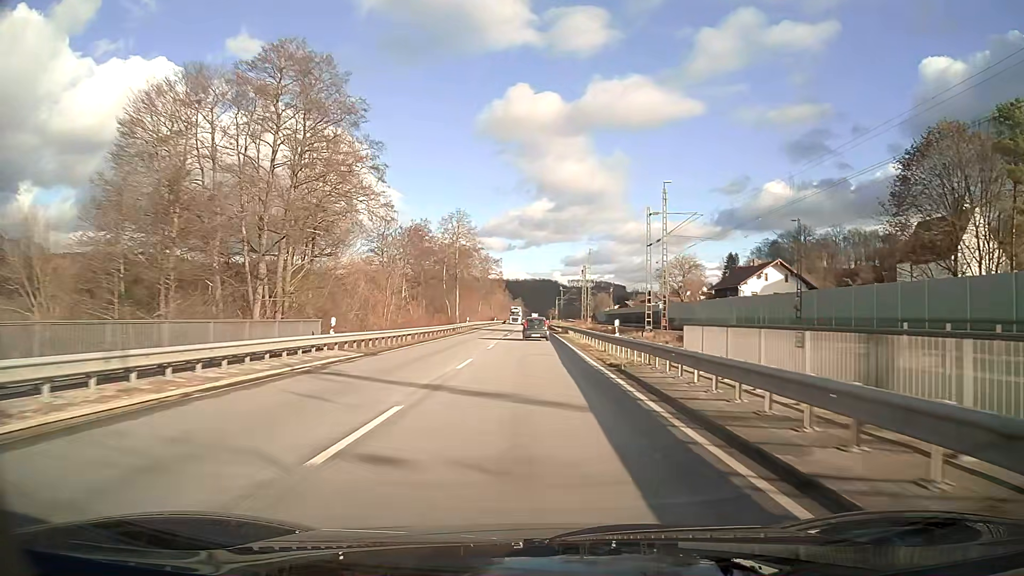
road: primary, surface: asphalt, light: Day
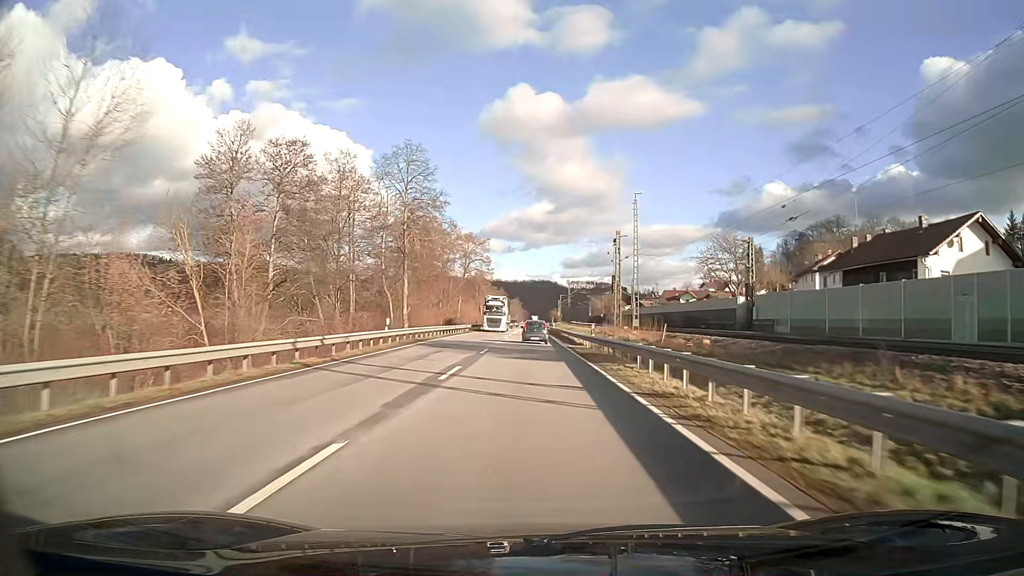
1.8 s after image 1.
(0.0, +39.4) m; 0°
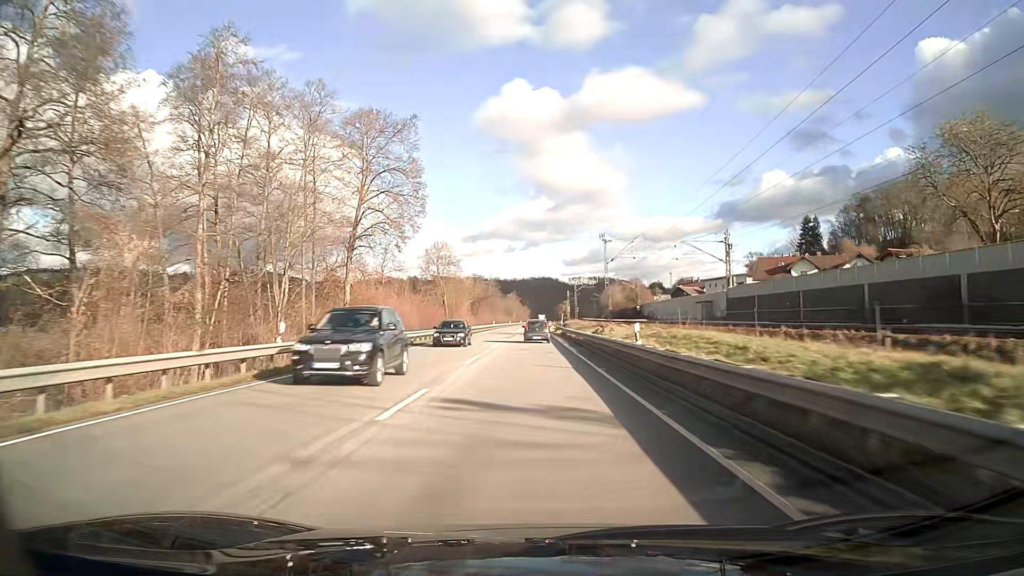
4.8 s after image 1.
(0.0, +66.6) m; 0°
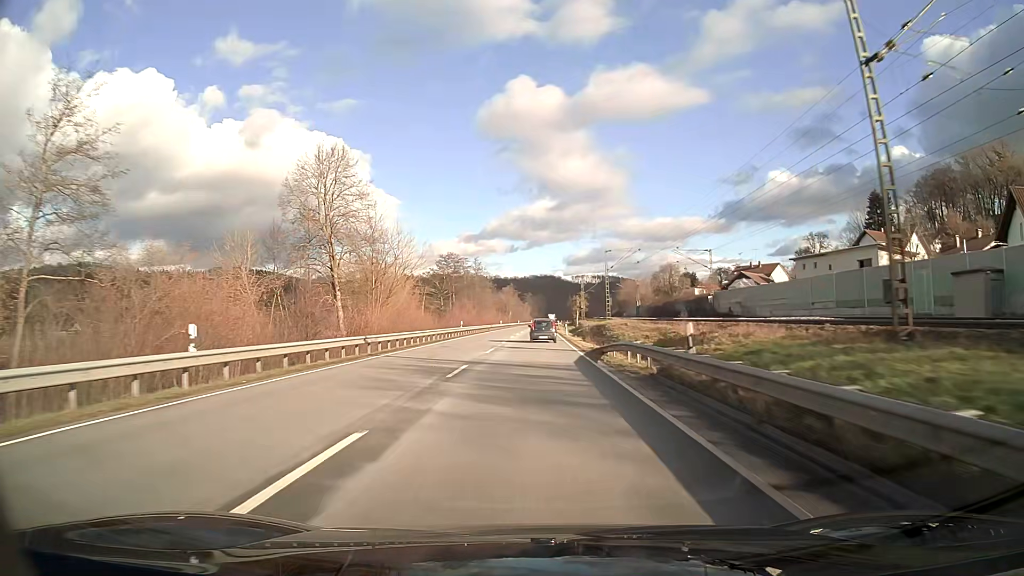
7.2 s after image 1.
(-0.2, +53.6) m; 0°
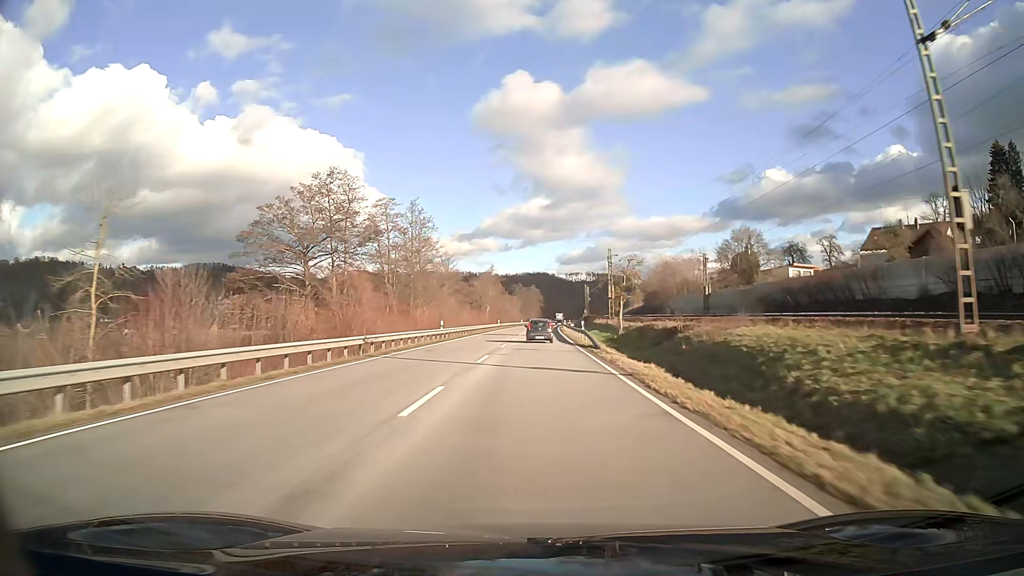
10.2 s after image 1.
(+0.4, +67.0) m; +1°
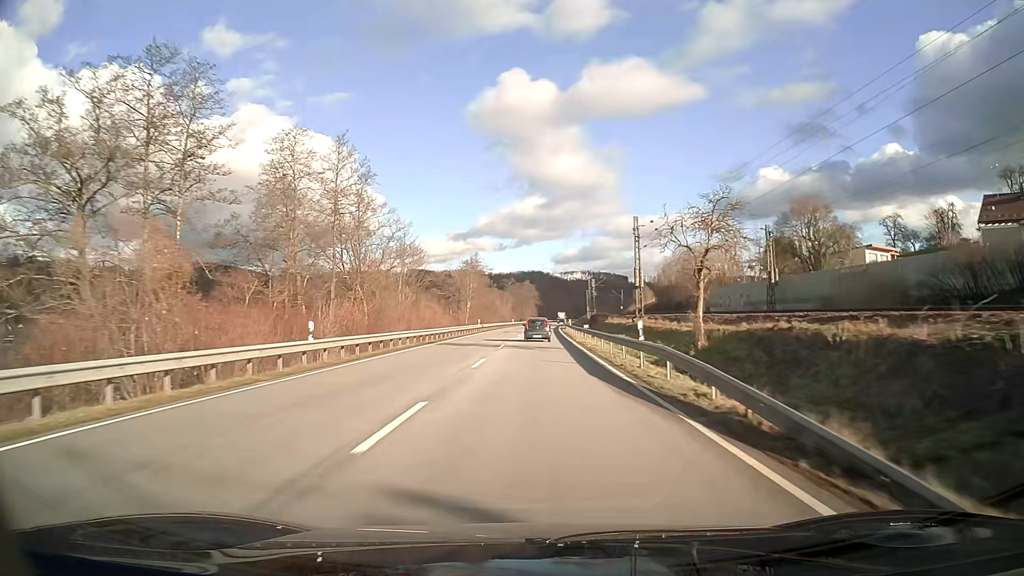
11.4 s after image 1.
(+0.1, +26.8) m; 0°
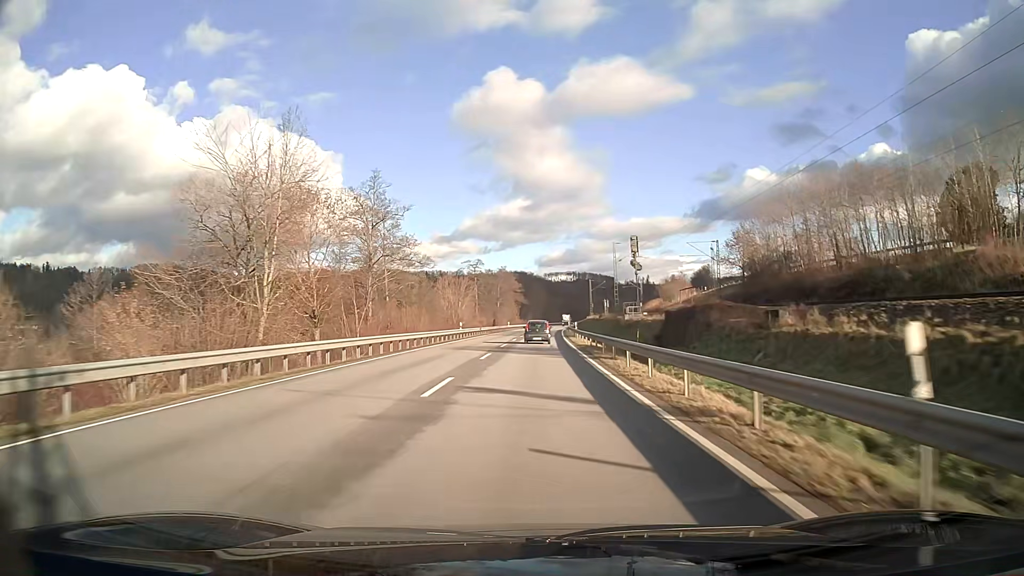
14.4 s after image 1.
(+0.9, +67.3) m; +1°
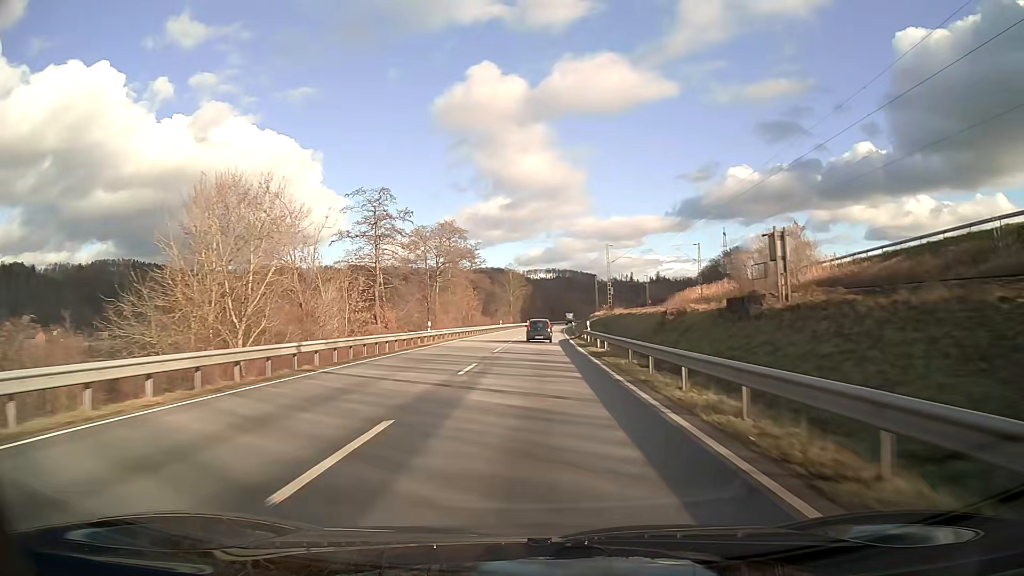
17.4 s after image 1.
(+0.9, +67.8) m; +2°
